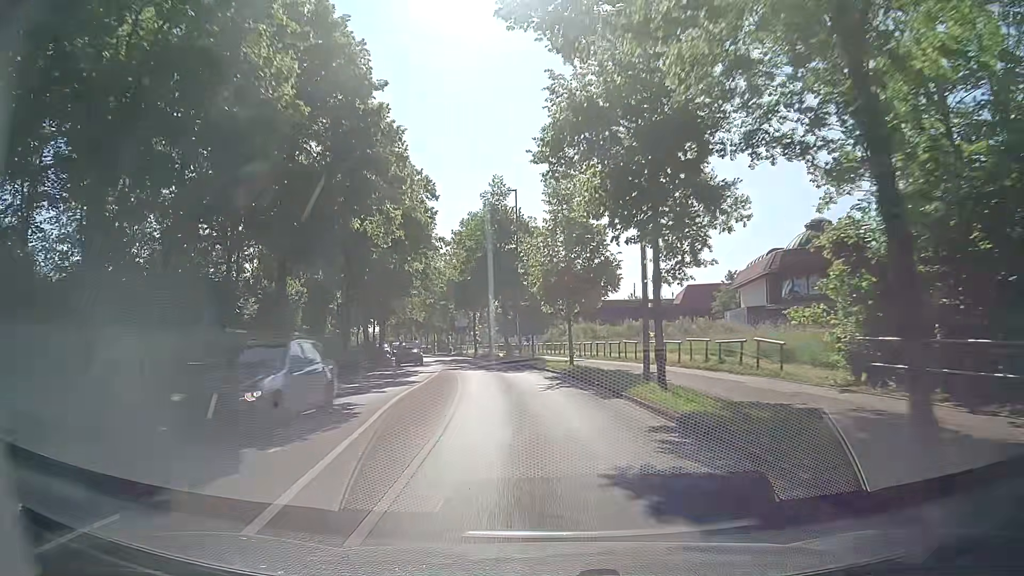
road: tertiary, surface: asphalt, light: Day
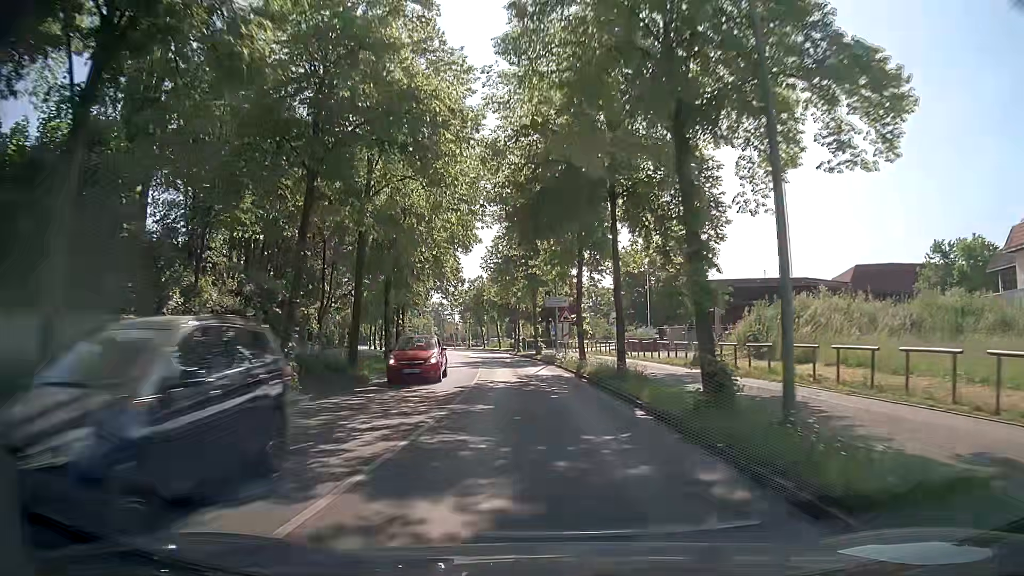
(-2.9, +33.9) m; -9°
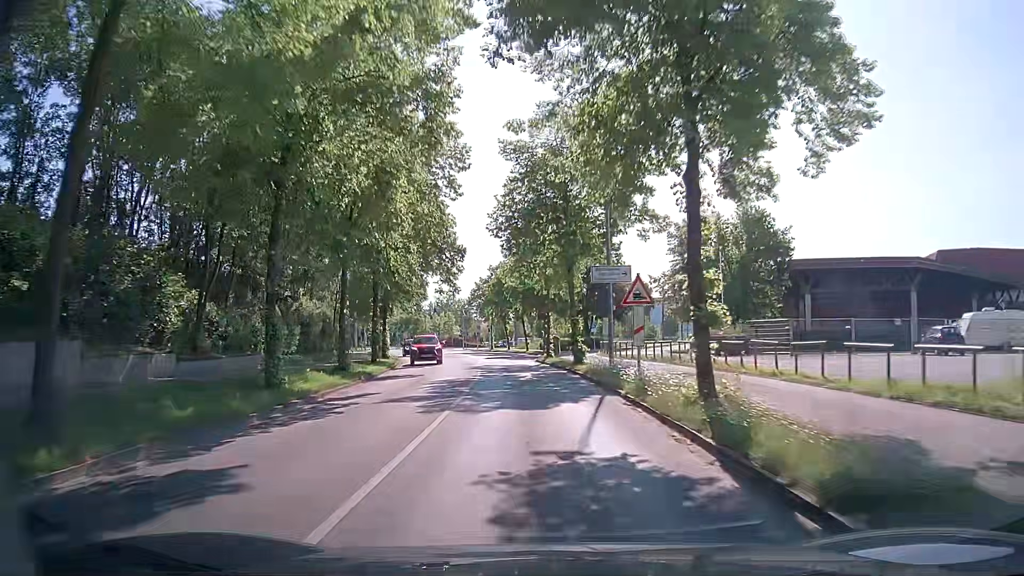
(-0.4, +17.2) m; -2°
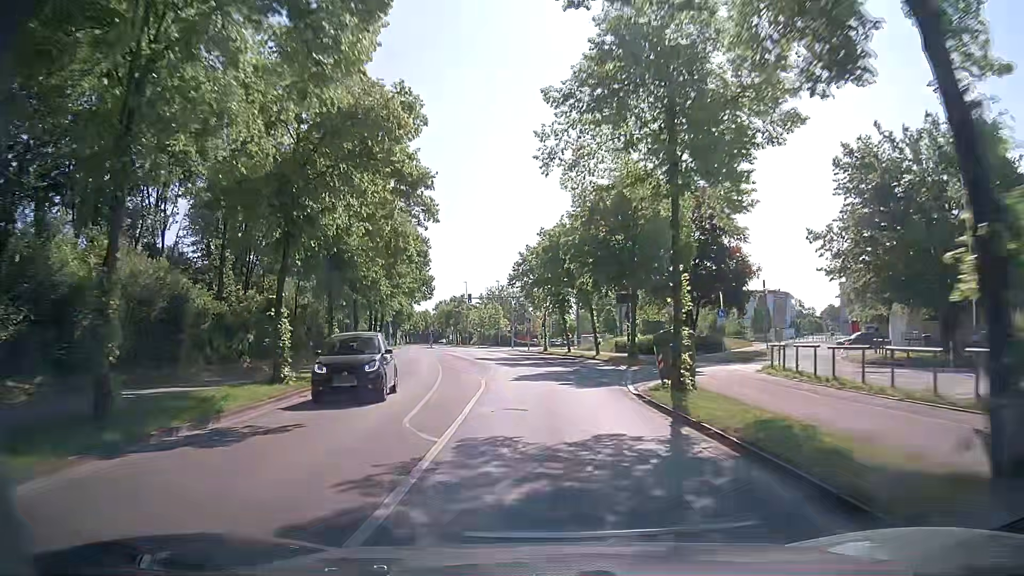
(-1.8, +25.8) m; -6°
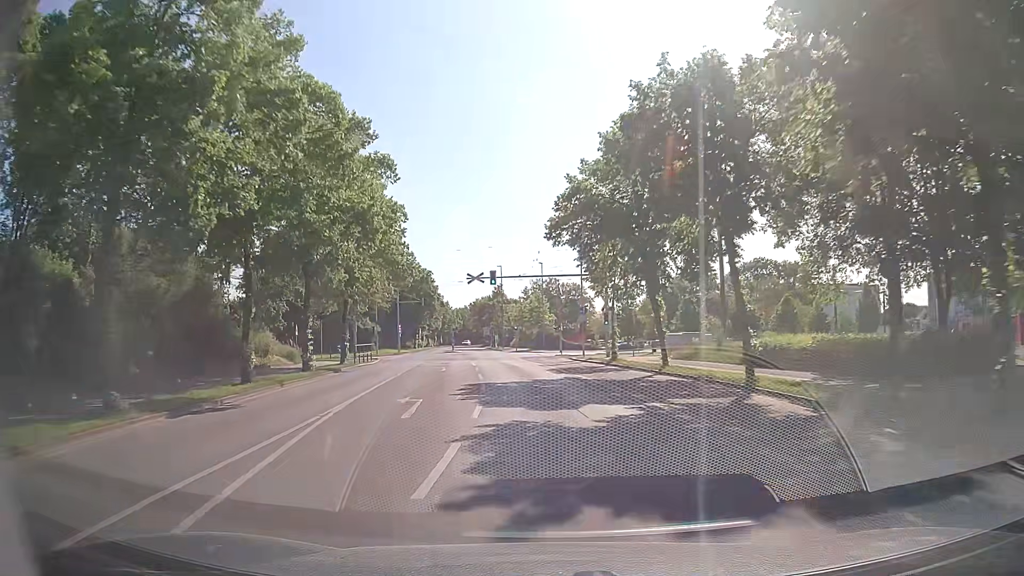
(-0.9, +26.1) m; -4°
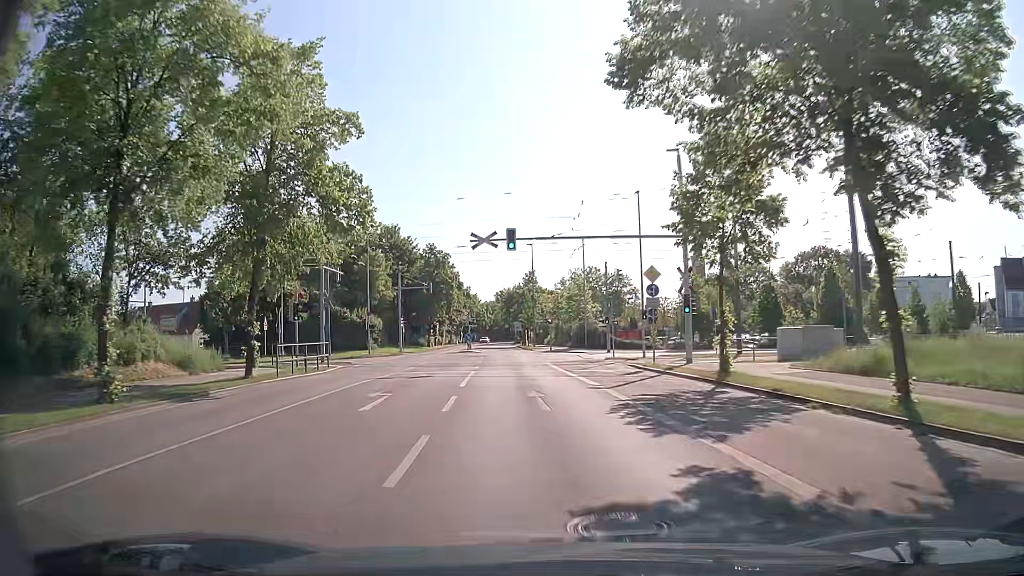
(-0.5, +17.4) m; -3°
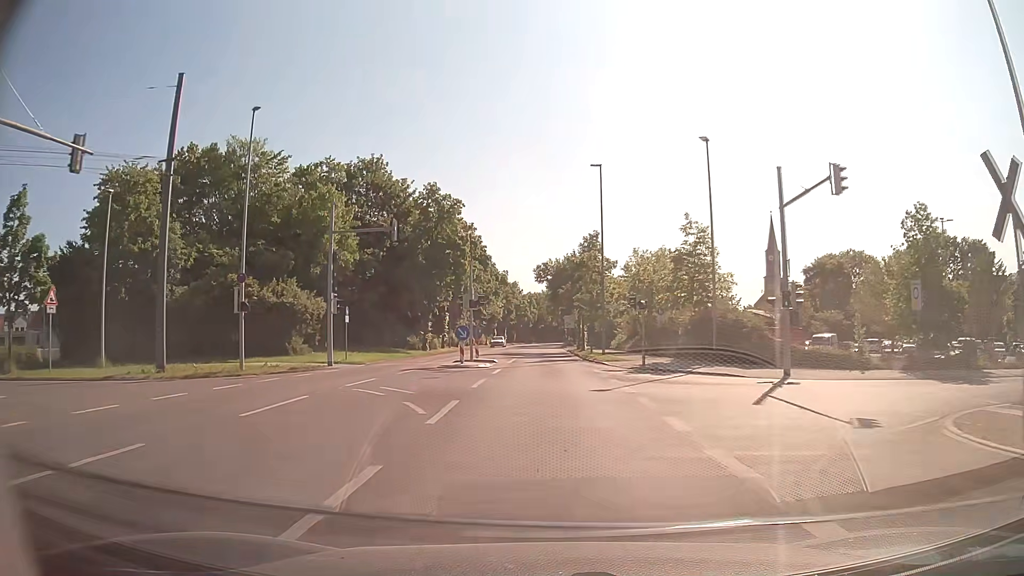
(-1.6, +32.9) m; -4°
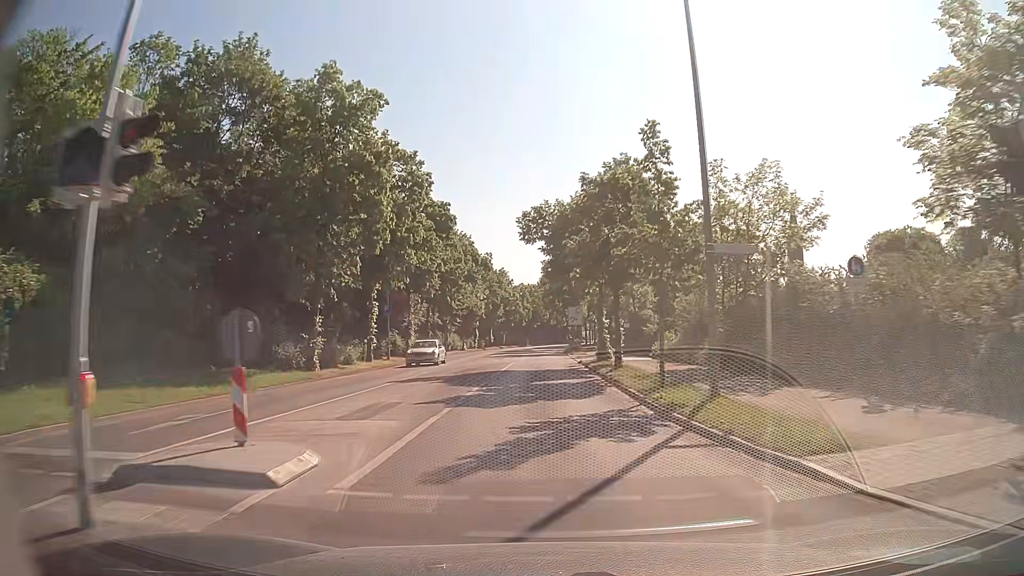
(+0.1, +25.4) m; 0°
(0, +10) (0, +20) (0, +30) (0, +40) (0, +50) (0, +60) (0, +70) (0, +80) (+1, +90) (+3, +100) m
